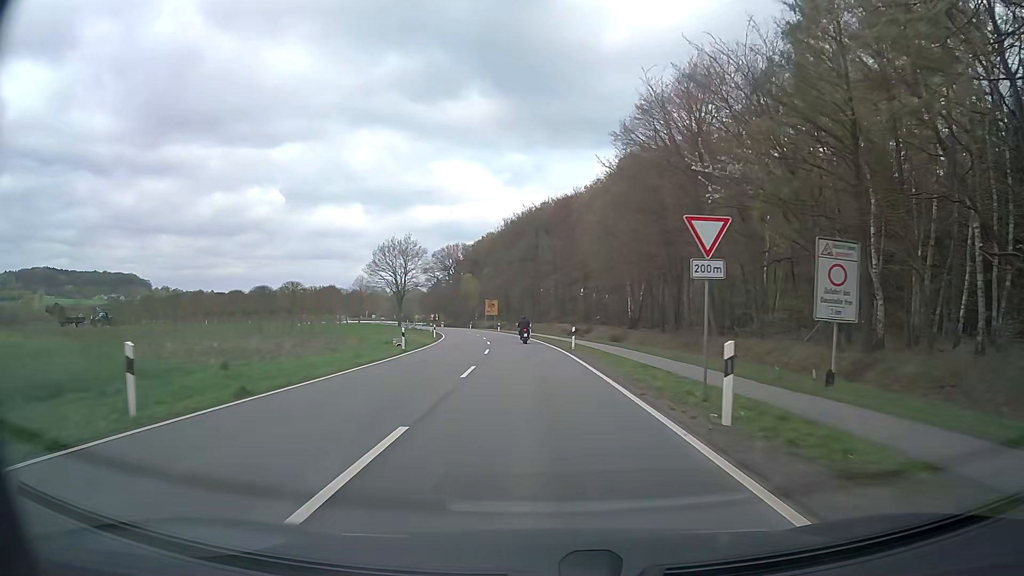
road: secondary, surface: asphalt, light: Day
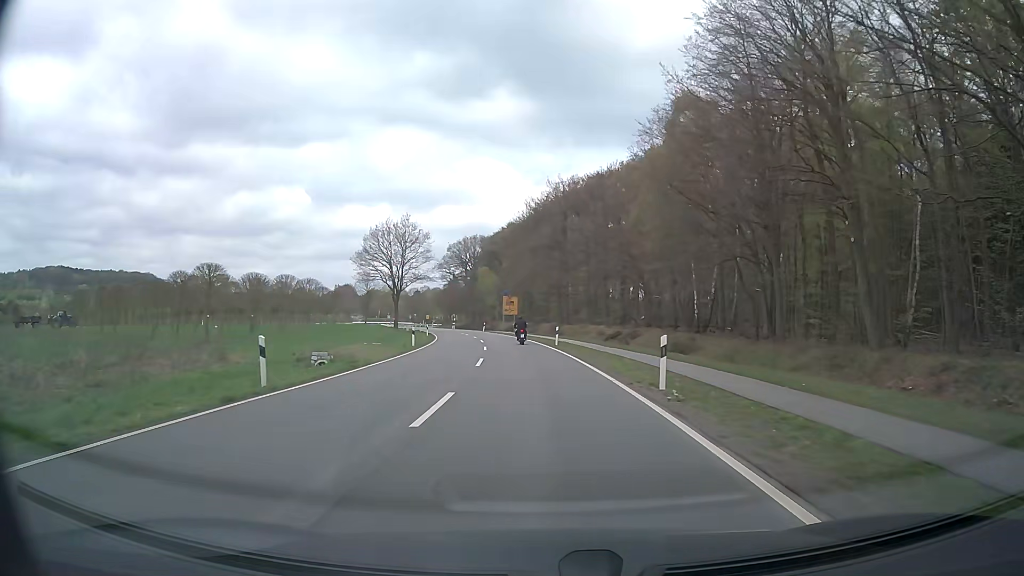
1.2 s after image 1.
(-0.4, +19.8) m; -3°
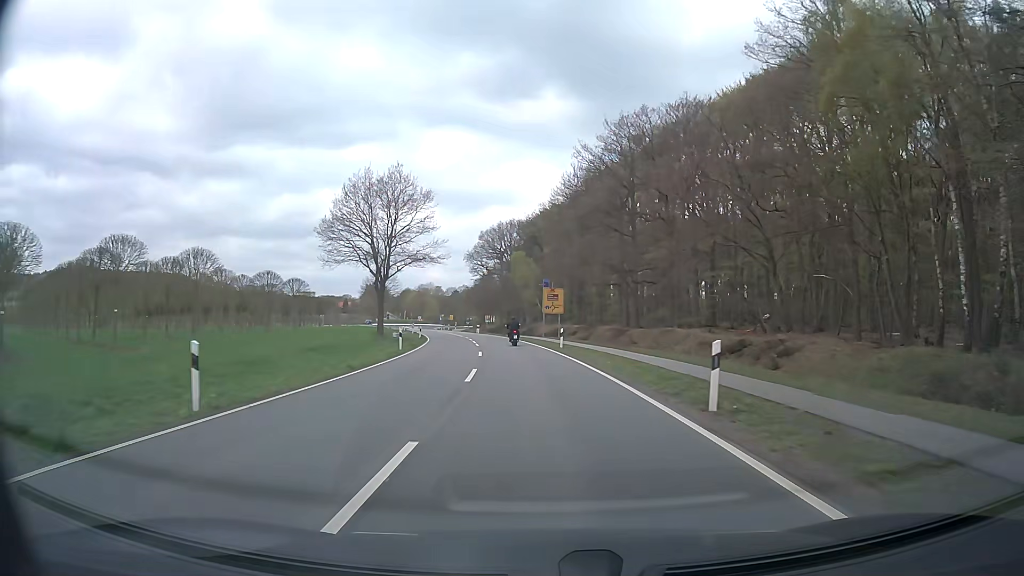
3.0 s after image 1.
(-0.9, +29.1) m; -4°
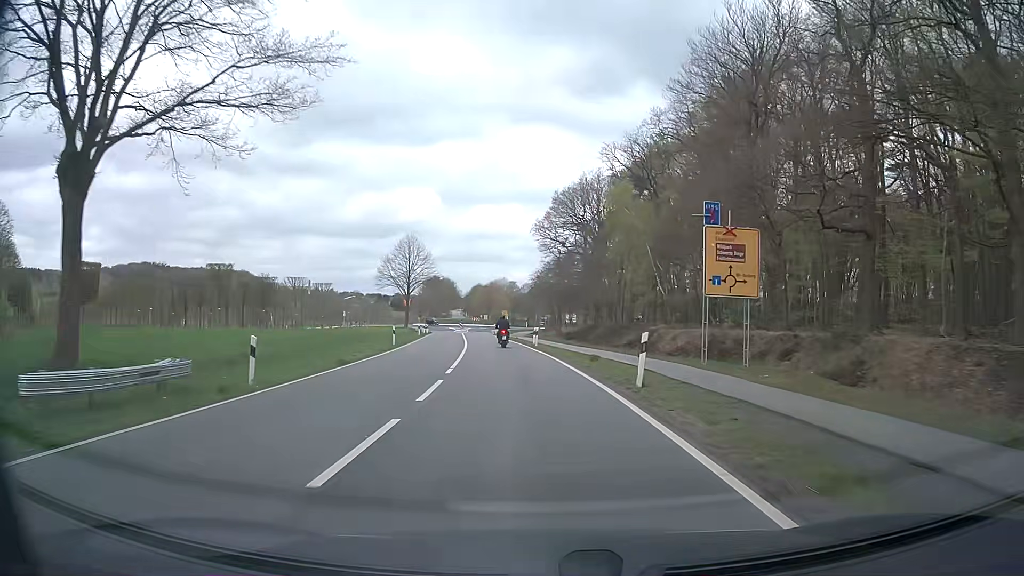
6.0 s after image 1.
(-2.6, +46.1) m; -7°
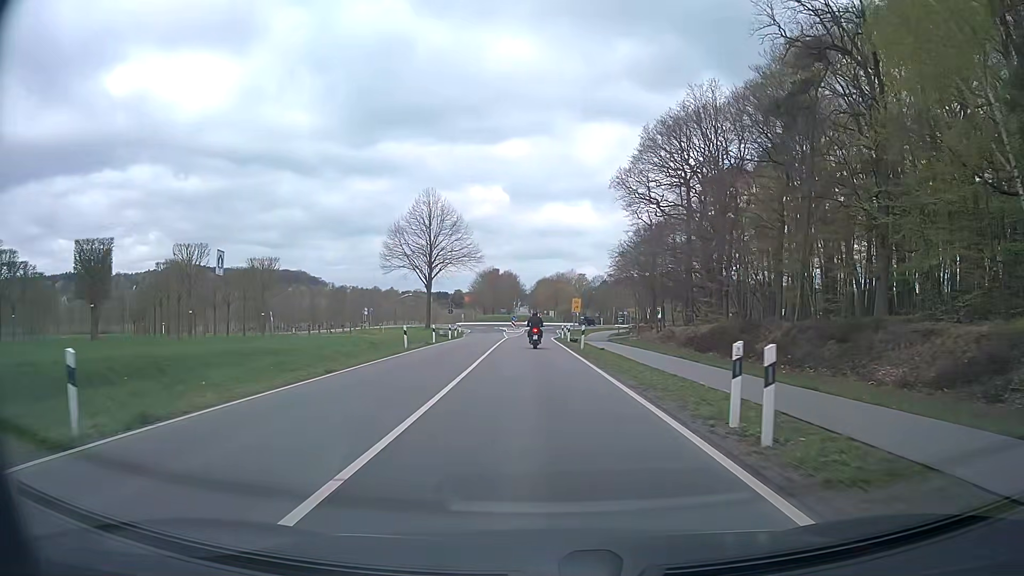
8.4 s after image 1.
(-1.9, +32.6) m; -6°
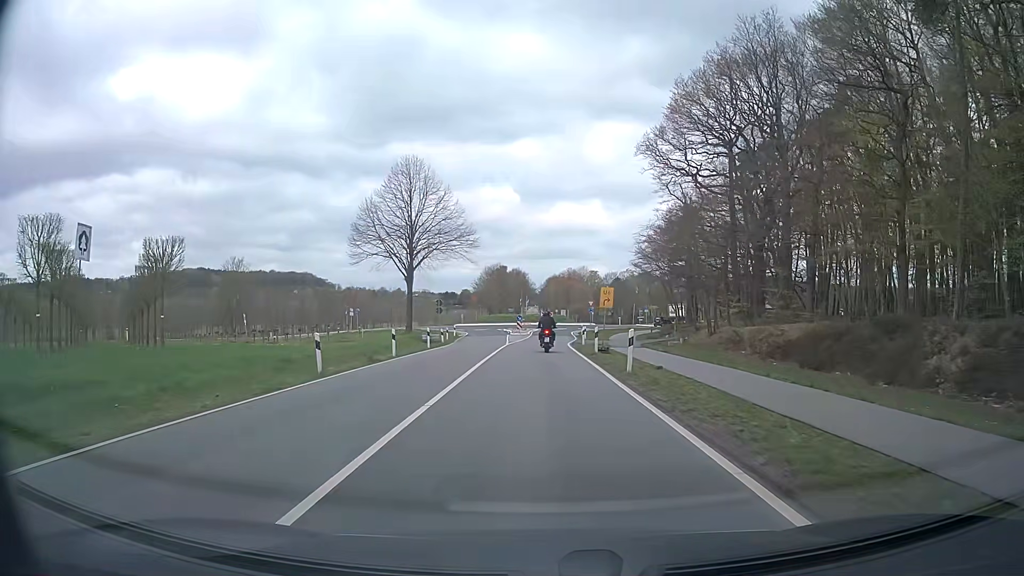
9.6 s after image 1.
(-0.1, +14.0) m; -1°
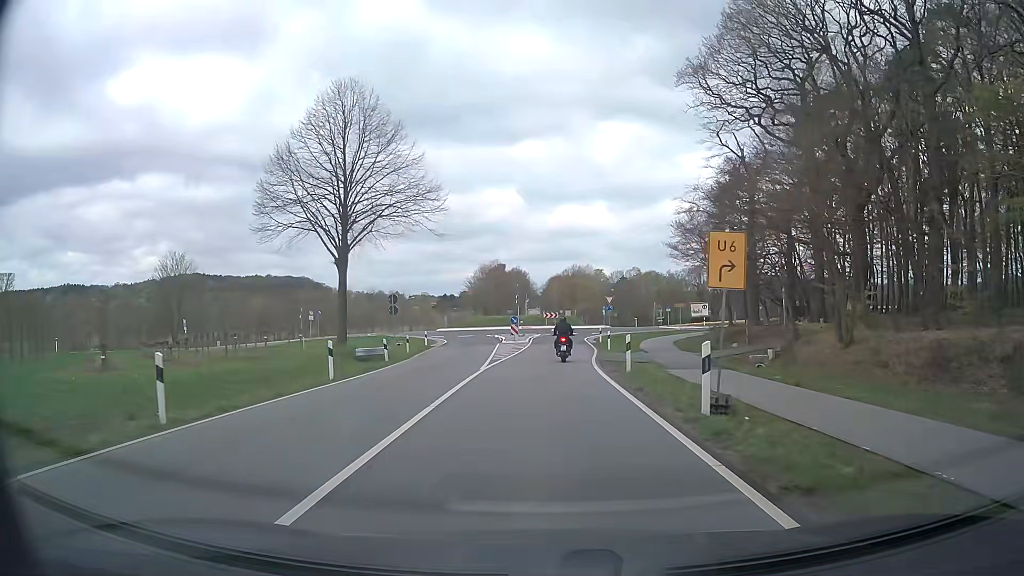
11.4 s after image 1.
(0.0, +18.3) m; 0°
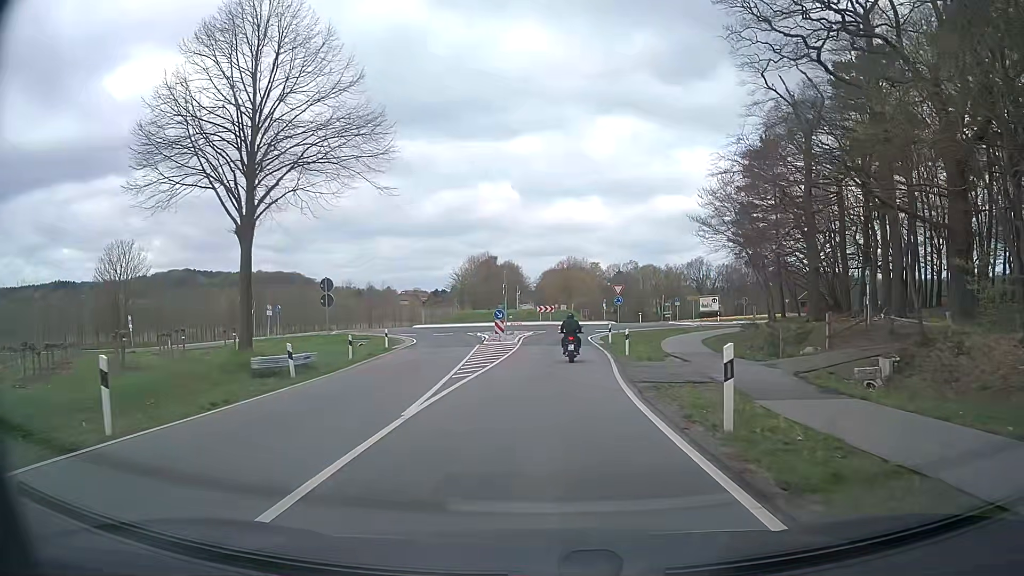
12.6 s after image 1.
(+0.1, +10.8) m; 0°
(0, +10) (0, +20) (+1, +30) (+1, +40) (+3, +50) (+7, +59) (+14, +66) (+22, +72) (+31, +76) (+40, +80) m
